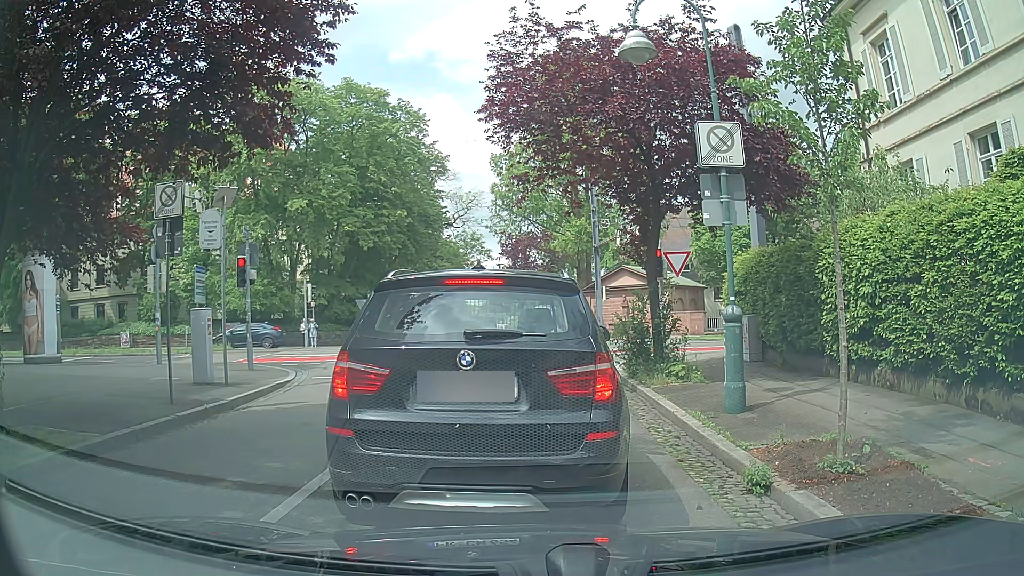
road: residential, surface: asphalt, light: Day
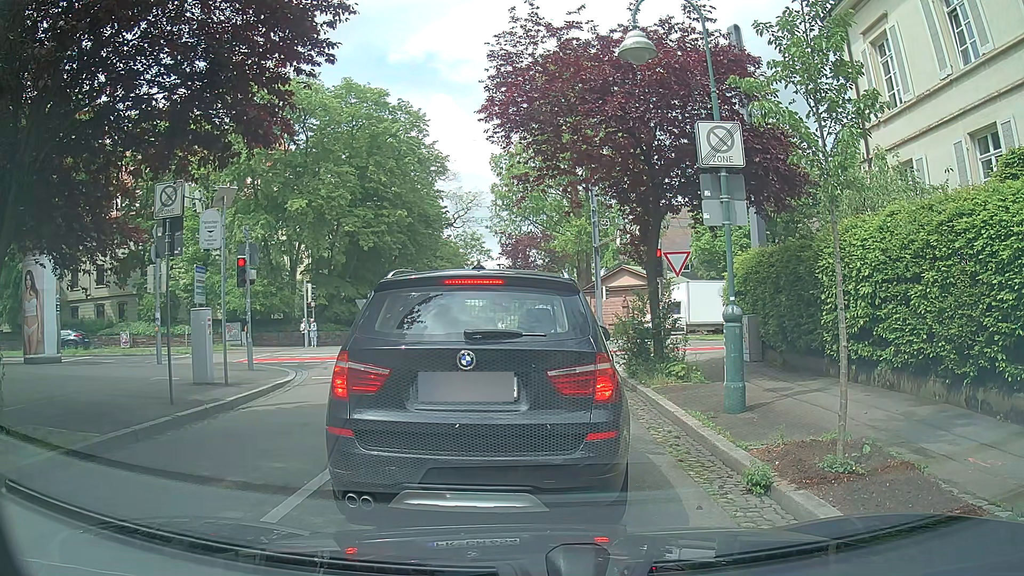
(0.0, 0.0) m; 0°
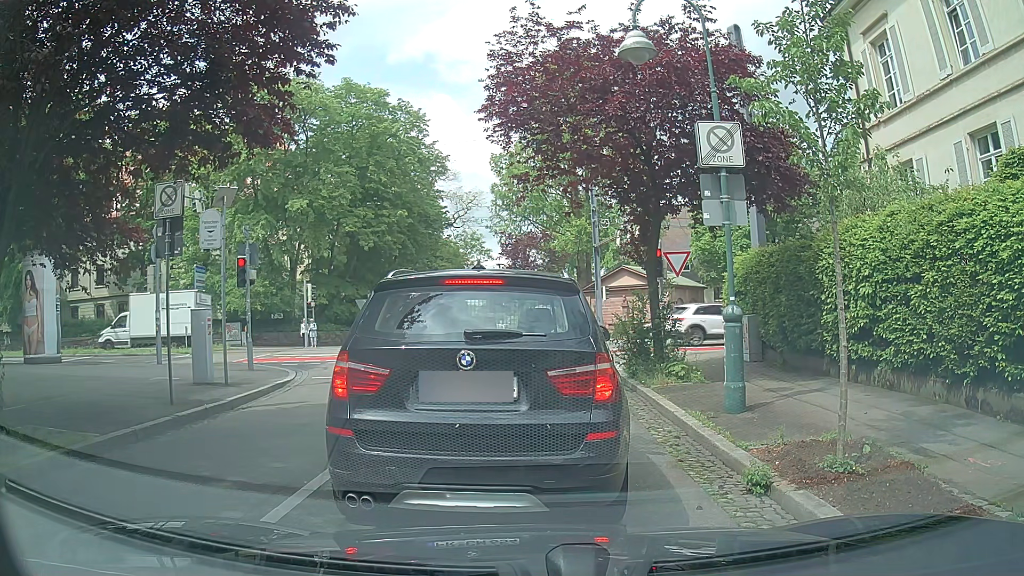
(0.0, 0.0) m; 0°
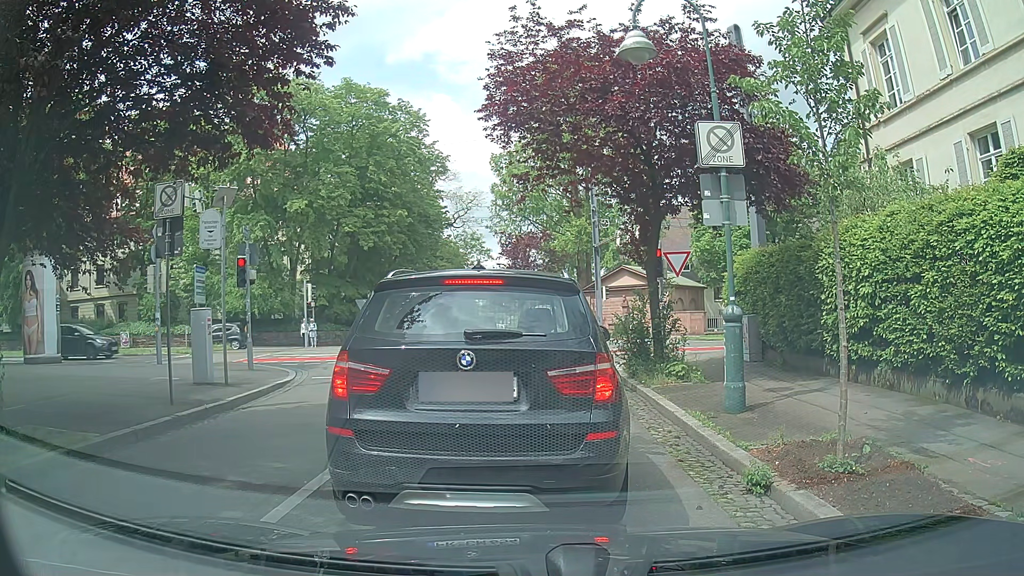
(0.0, 0.0) m; 0°
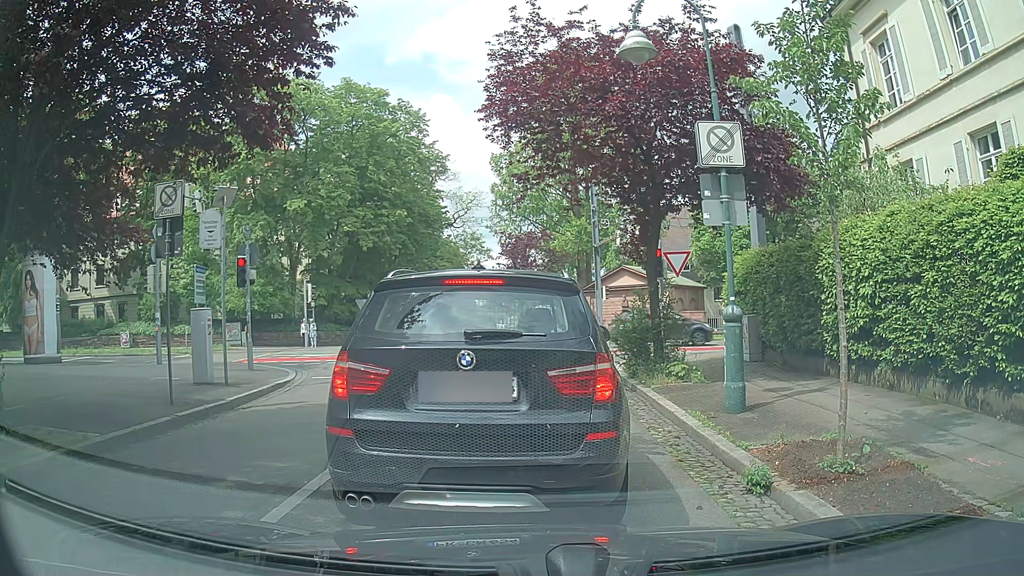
(0.0, 0.0) m; 0°
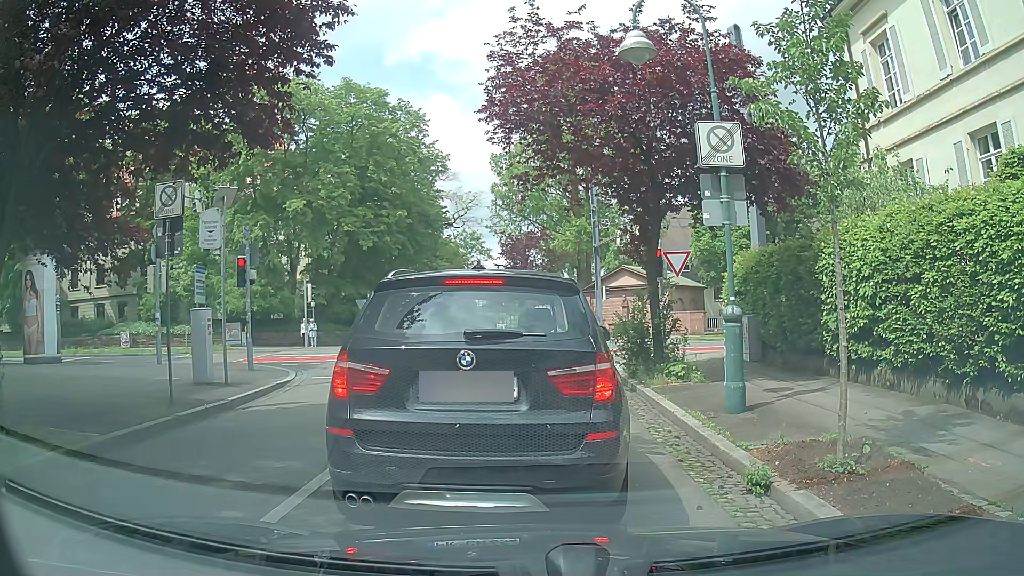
(0.0, 0.0) m; 0°
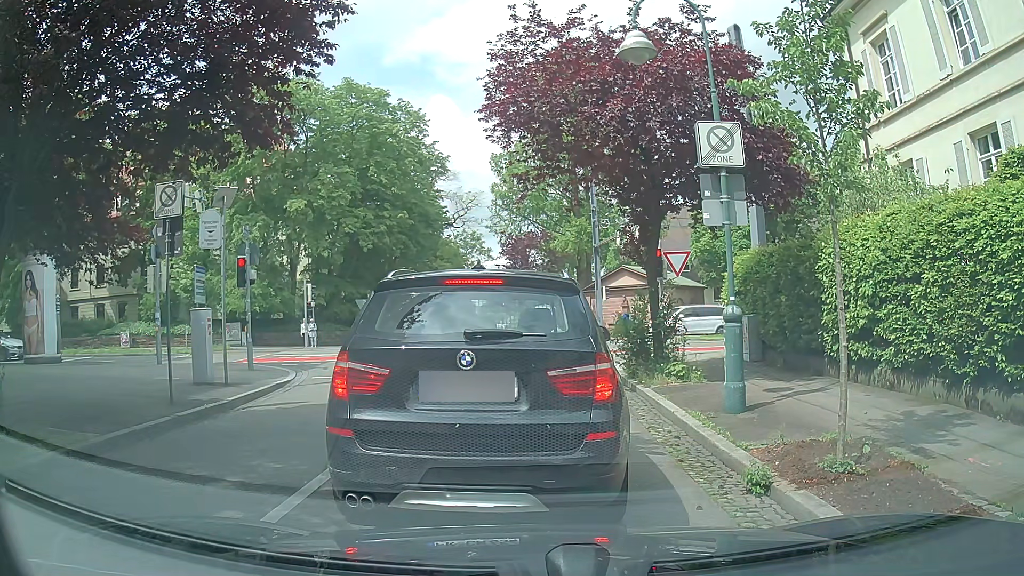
(0.0, 0.0) m; 0°
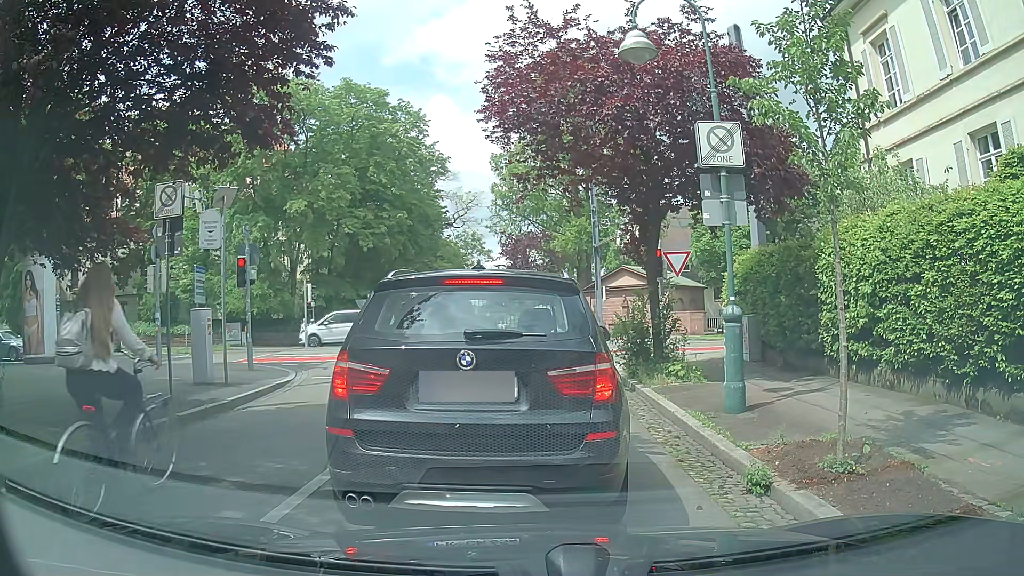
(0.0, 0.0) m; 0°
